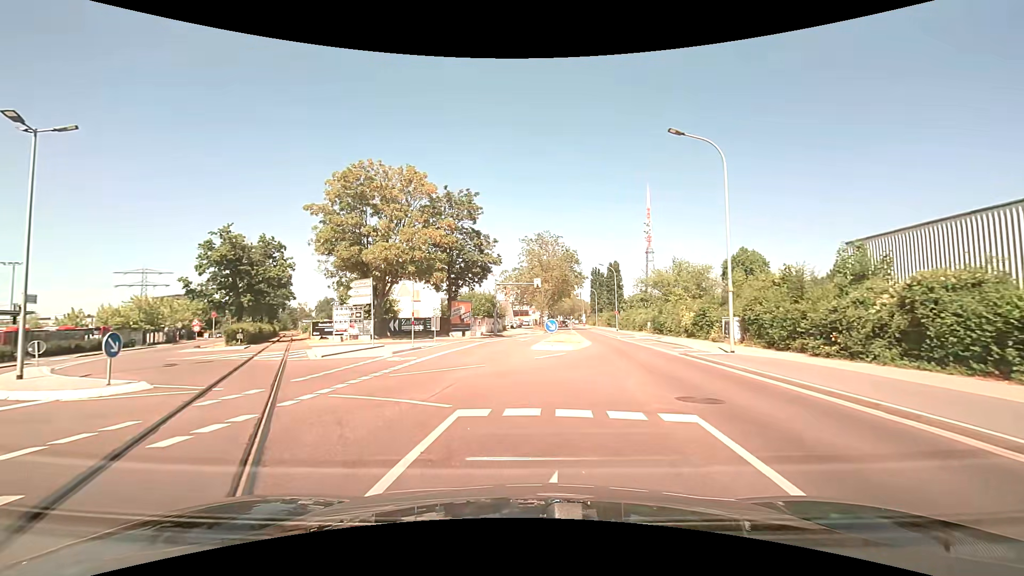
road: unclassified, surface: asphalt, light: Day
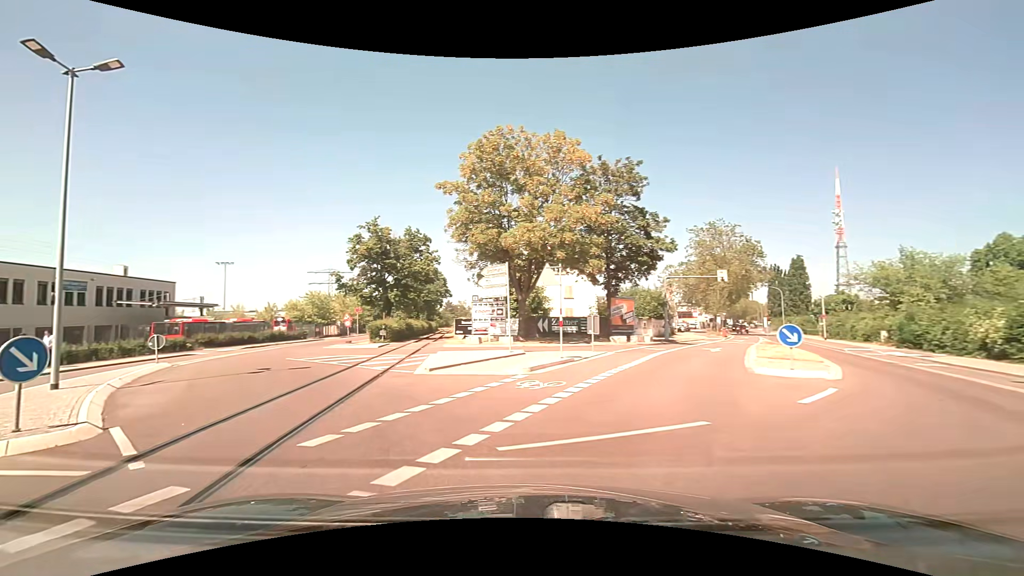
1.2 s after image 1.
(-0.9, +7.6) m; -17°
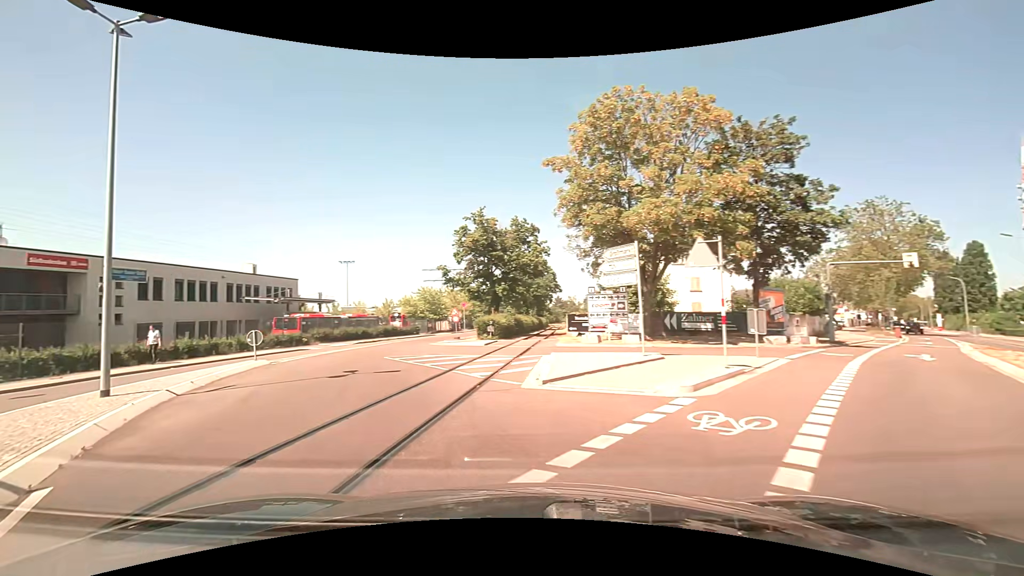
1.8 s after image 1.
(-0.4, +3.9) m; -12°
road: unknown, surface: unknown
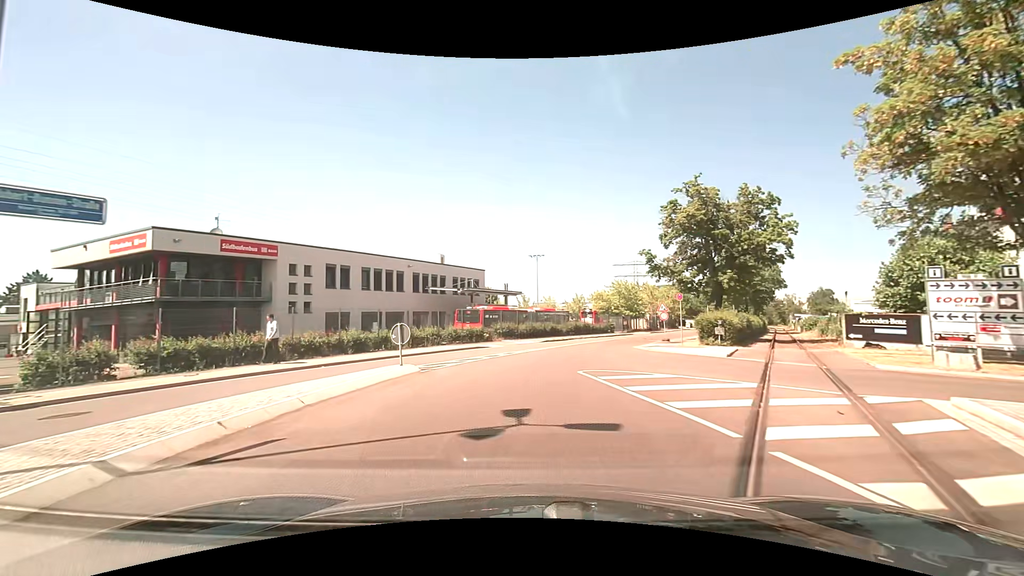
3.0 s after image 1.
(-1.8, +8.1) m; -22°
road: unclassified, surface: asphalt
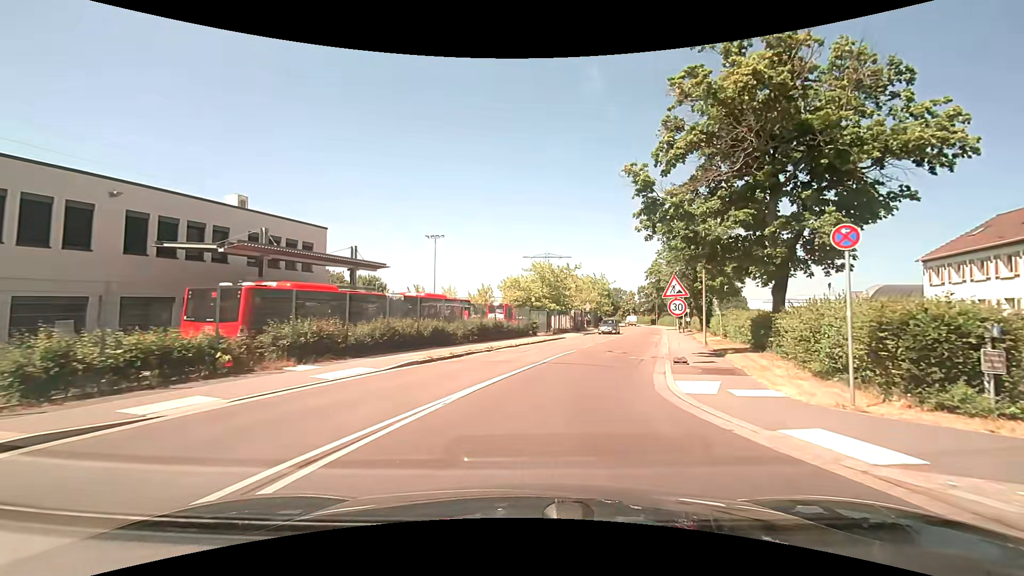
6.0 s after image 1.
(+1.8, +21.5) m; +11°
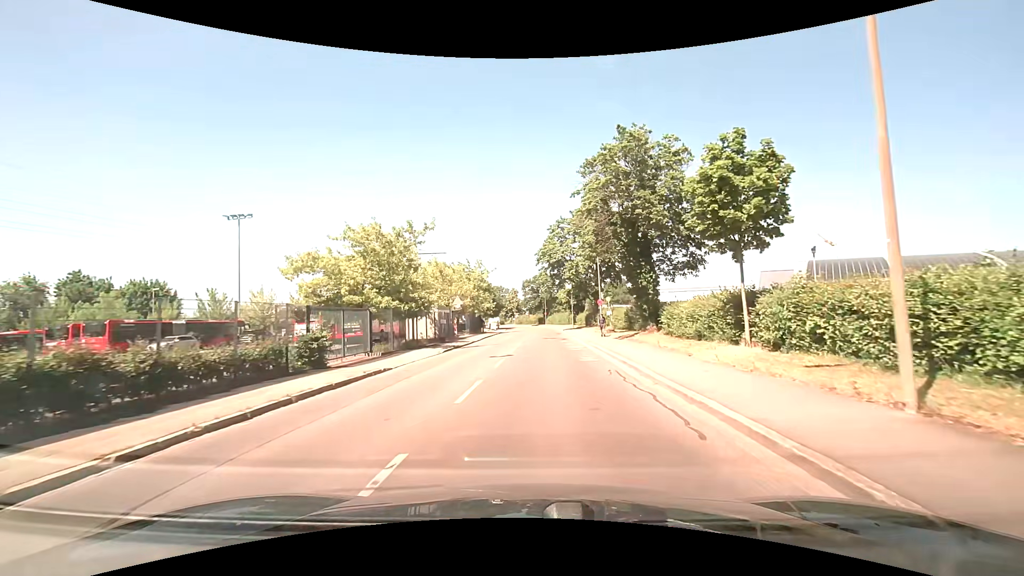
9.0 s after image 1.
(+3.3, +22.7) m; +13°
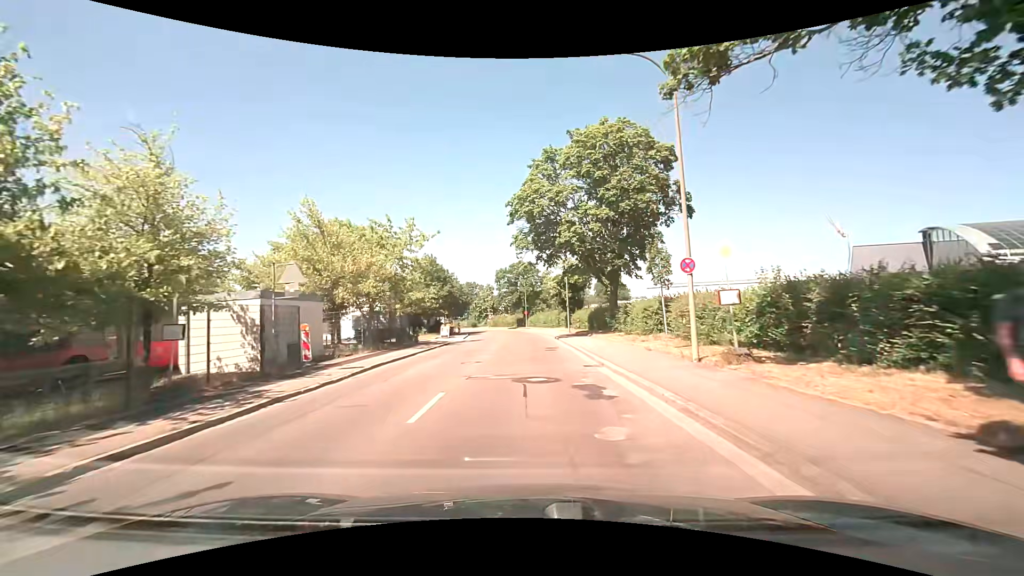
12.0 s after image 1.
(+1.1, +25.9) m; +2°
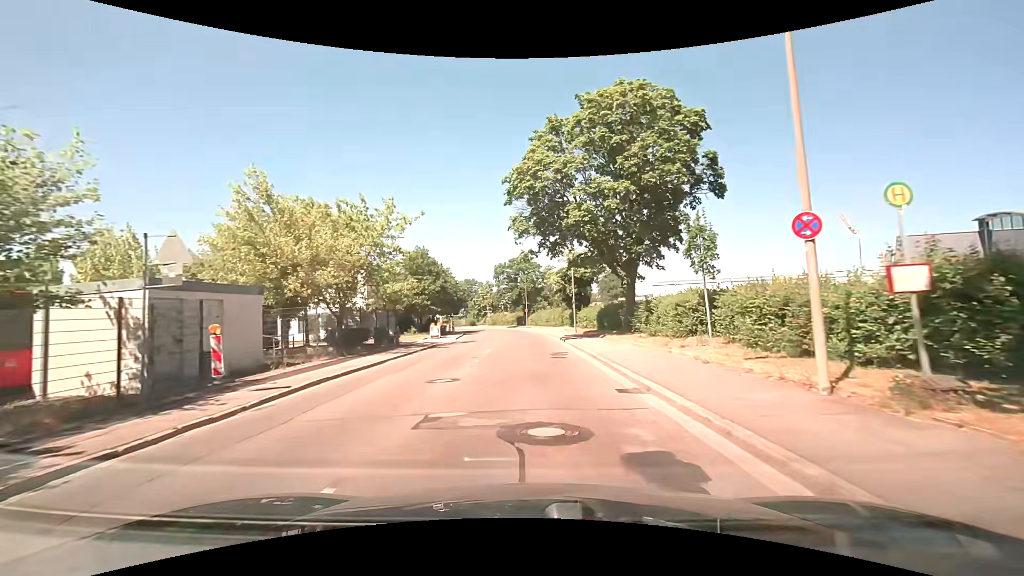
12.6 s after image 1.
(0.0, +5.3) m; +1°
(0, +10) (0, +20) (0, +30) (-1, +40) (-1, +50) (-2, +60) (-4, +70) (-6, +80) (-9, +89) (-11, +99) m
